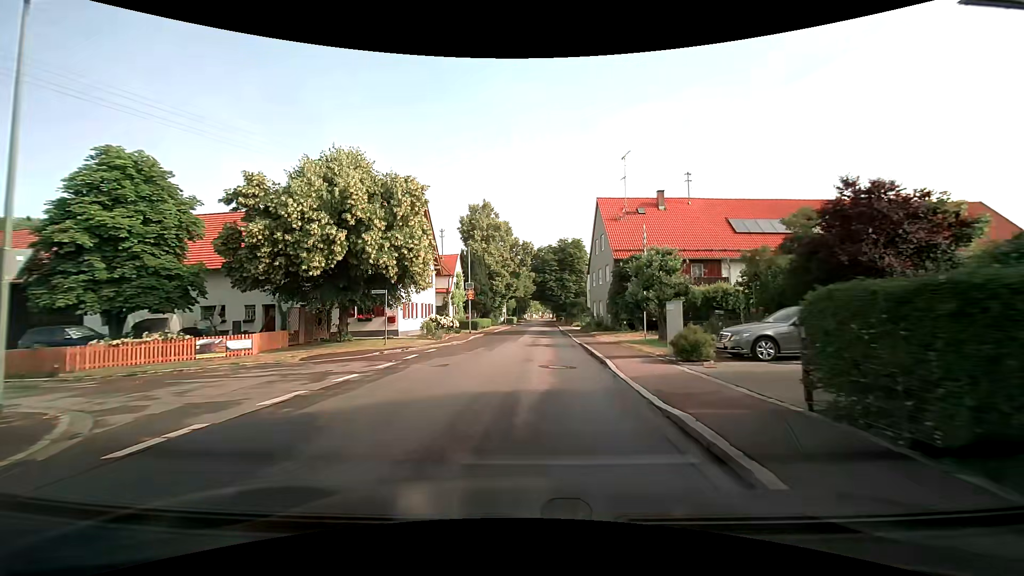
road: tertiary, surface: asphalt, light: Day
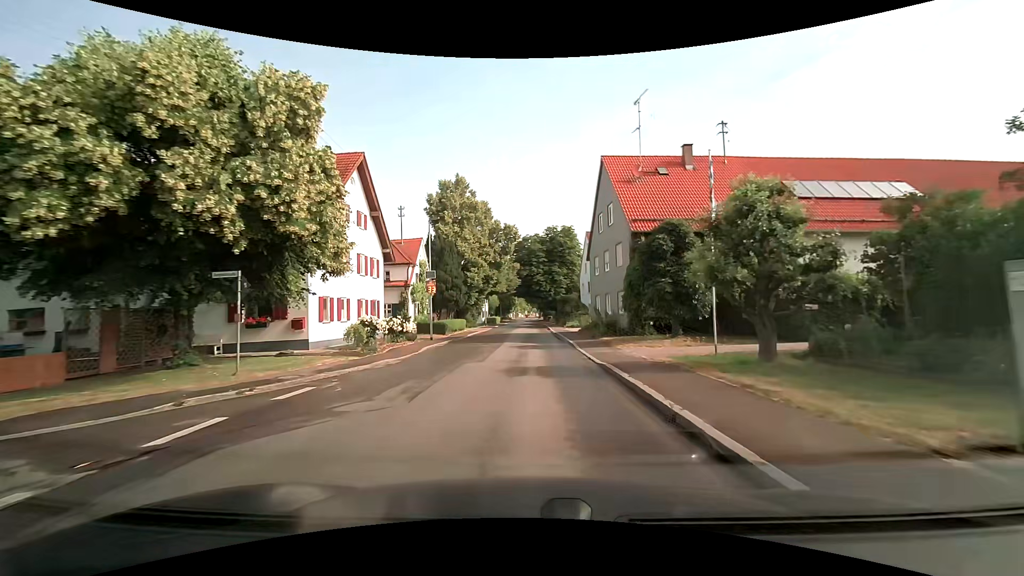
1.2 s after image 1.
(+0.2, +11.2) m; +2°
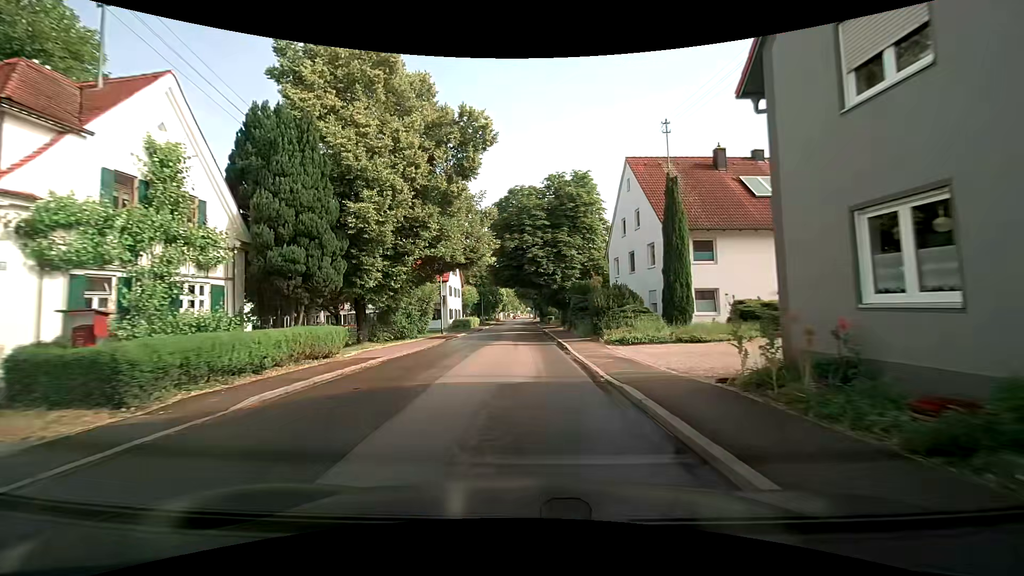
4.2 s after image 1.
(+0.3, +29.5) m; +1°
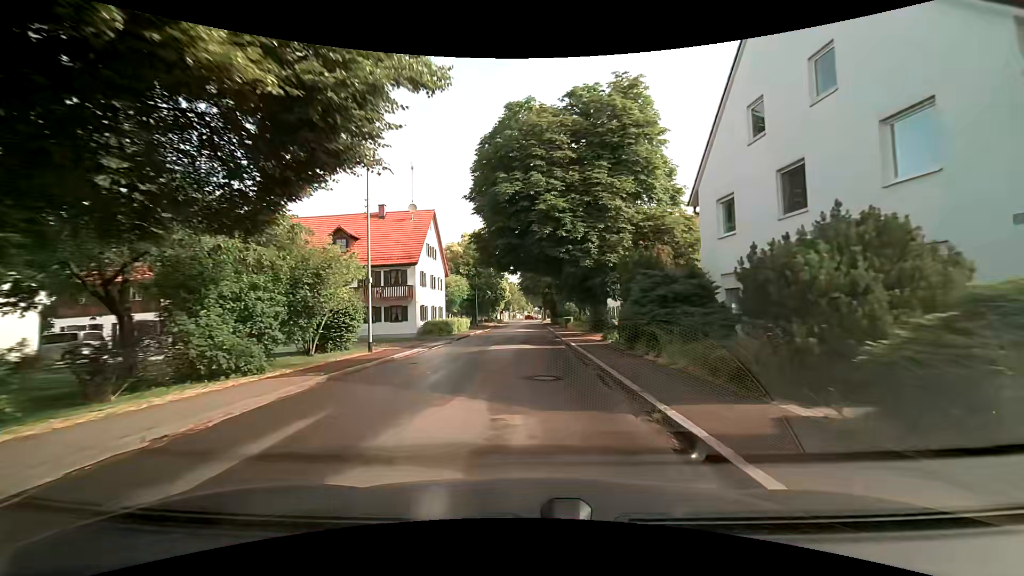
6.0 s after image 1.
(-0.2, +18.9) m; -1°
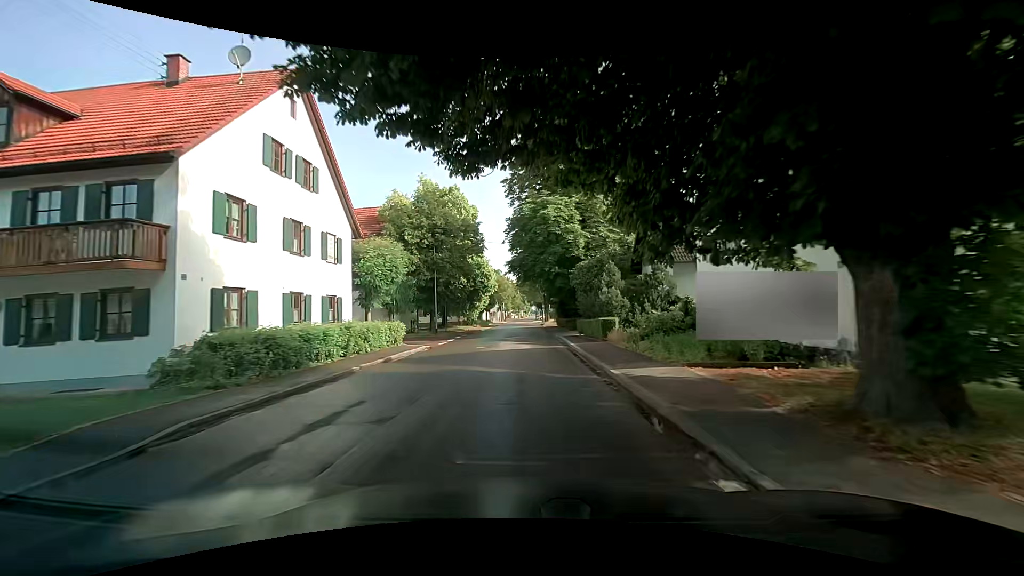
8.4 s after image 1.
(-0.1, +25.4) m; -2°
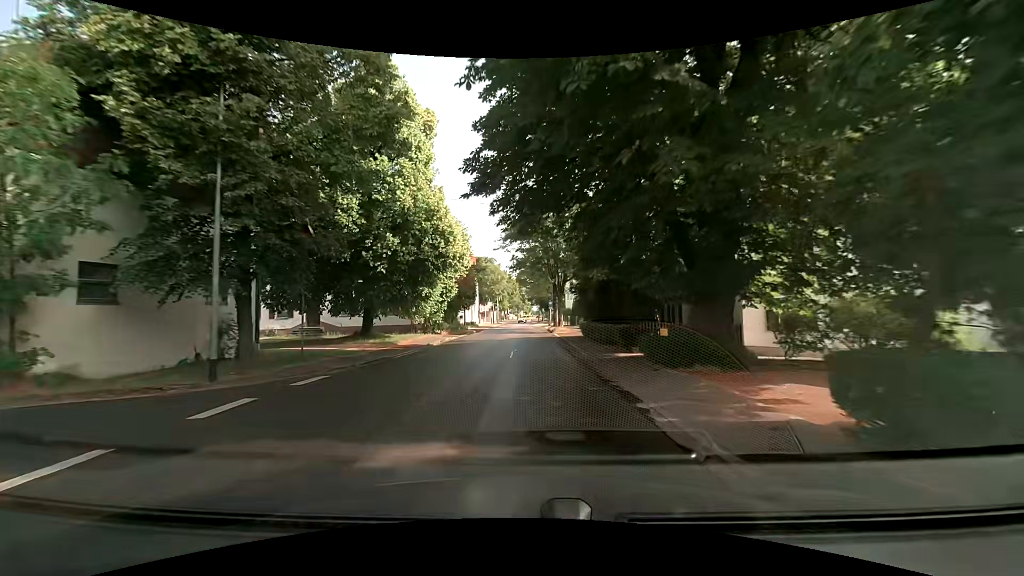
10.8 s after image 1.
(+0.5, +25.6) m; +2°
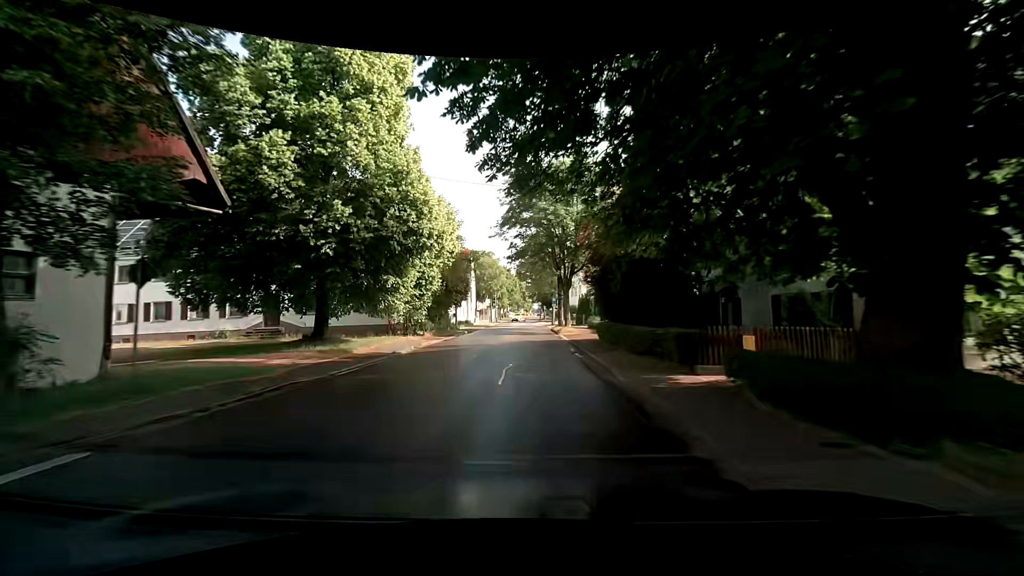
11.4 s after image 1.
(0.0, +6.3) m; 0°
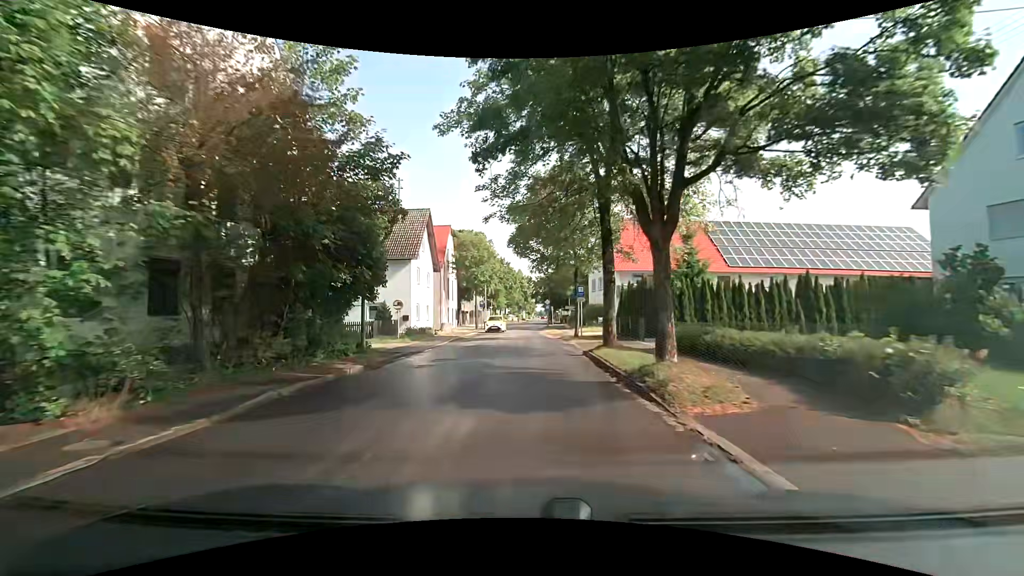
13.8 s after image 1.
(-0.1, +24.0) m; 0°
(0, +10) (0, +20) (0, +30) (-1, +40) (-1, +50) (-1, +60) (-1, +70) (0, +80) (0, +90) (+1, +100) m
